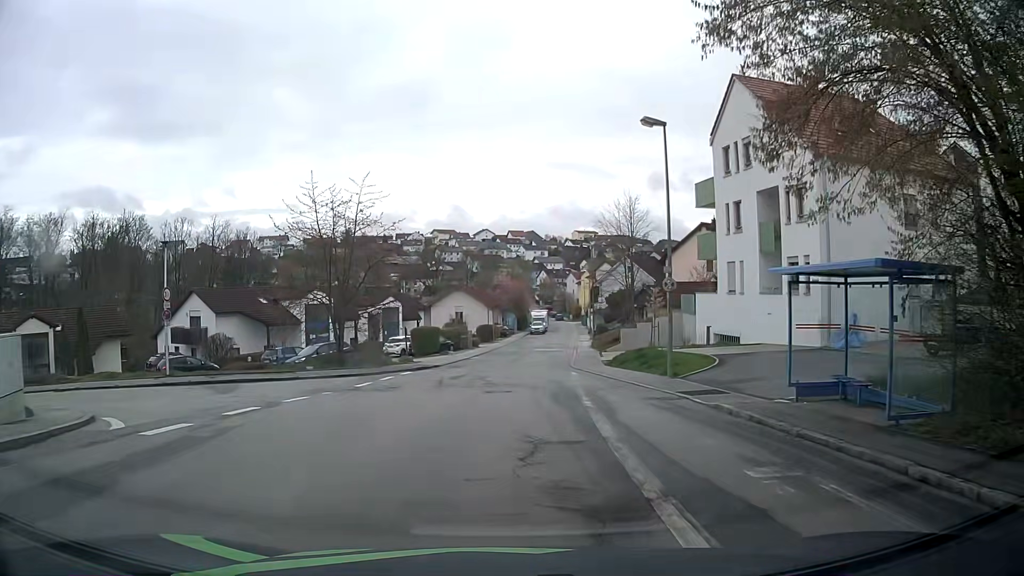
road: residential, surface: asphalt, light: Day
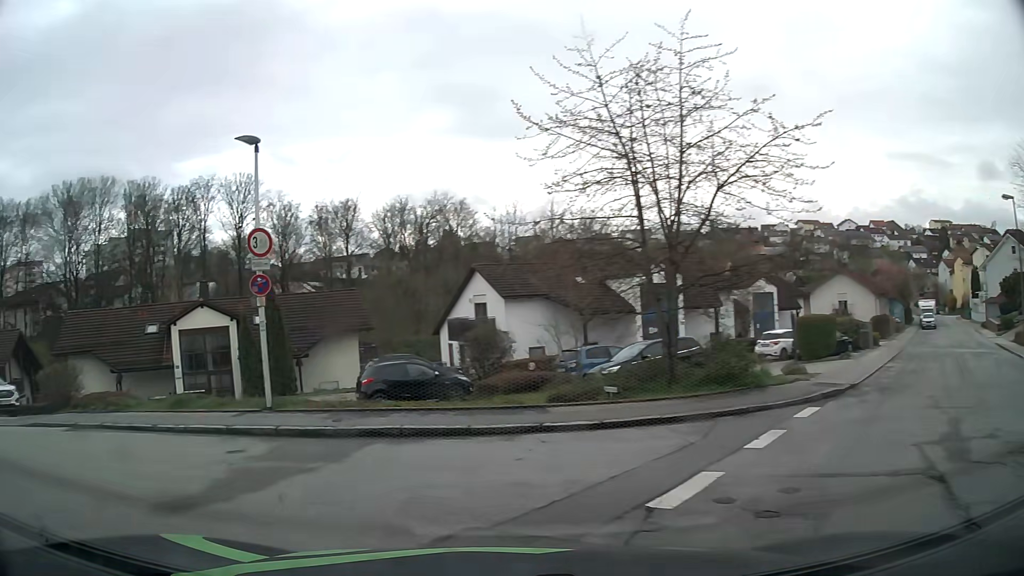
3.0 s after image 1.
(-1.8, +15.9) m; -31°
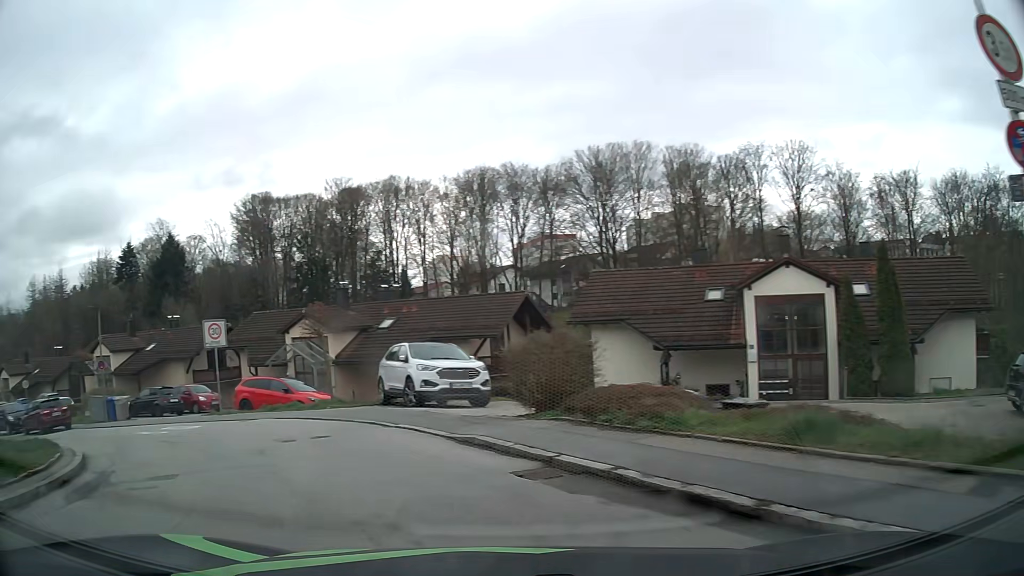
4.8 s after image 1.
(-3.4, +8.0) m; -46°
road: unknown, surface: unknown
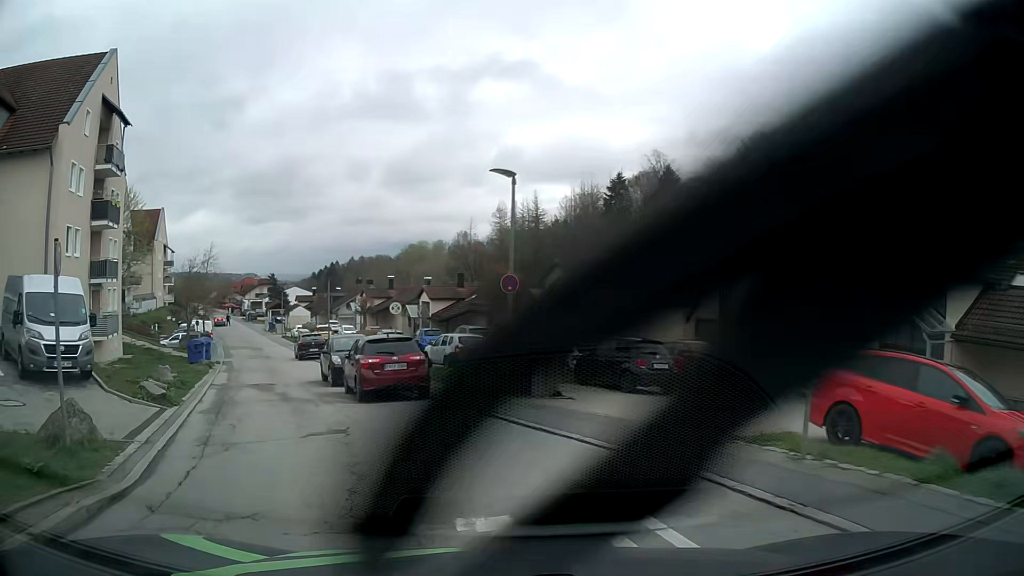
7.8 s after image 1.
(-6.3, +14.0) m; -42°
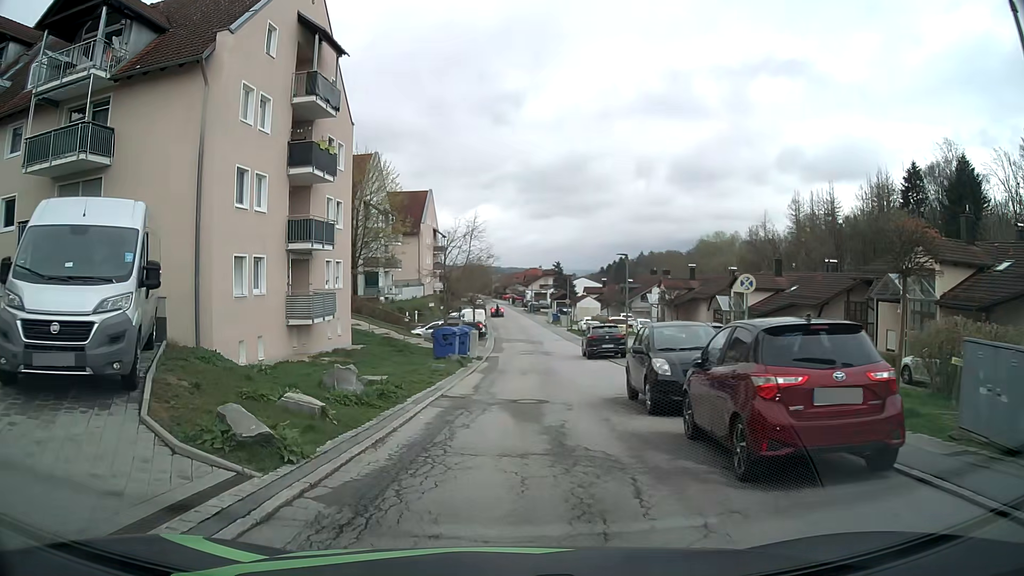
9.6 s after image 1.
(-2.2, +9.1) m; -25°
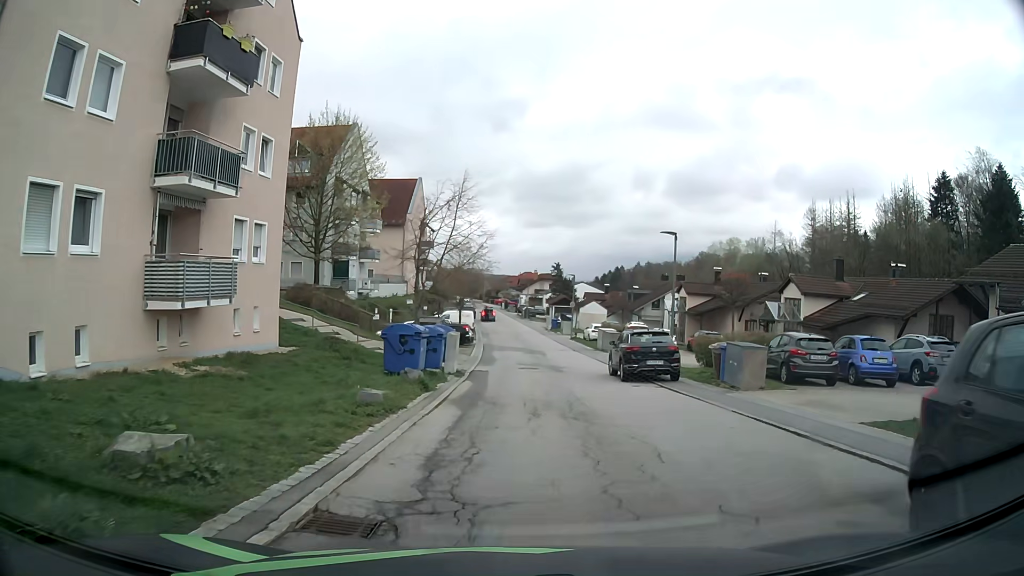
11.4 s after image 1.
(-0.2, +10.4) m; +1°
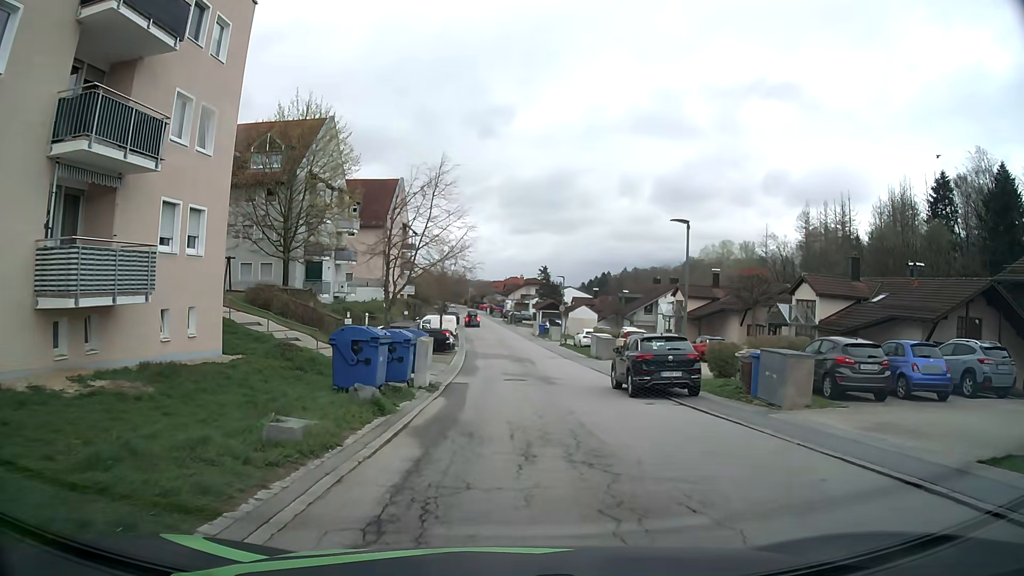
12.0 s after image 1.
(0.0, +3.7) m; 0°
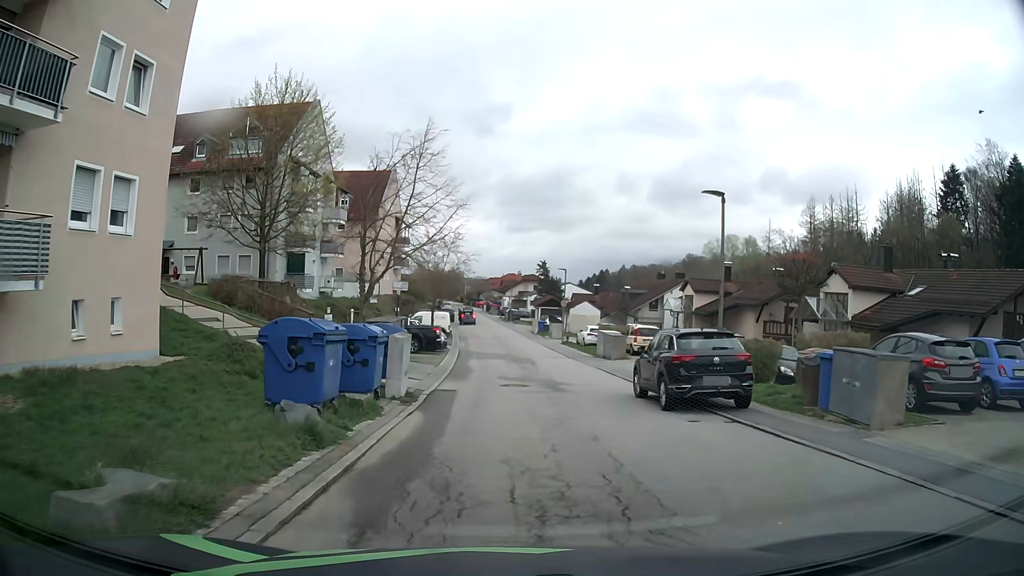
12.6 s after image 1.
(0.0, +3.8) m; +1°
(0, +10) (0, +20) (0, +30) (0, +40) (0, +50) (-1, +60) (-1, +70) (-2, +80) (-4, +90) (-6, +100) m
